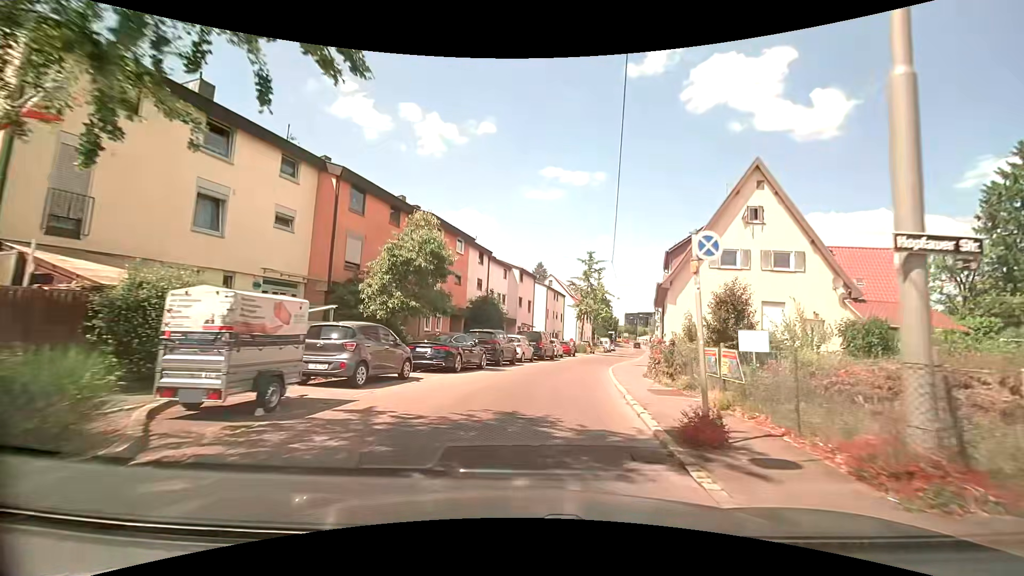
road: tertiary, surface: asphalt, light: Day
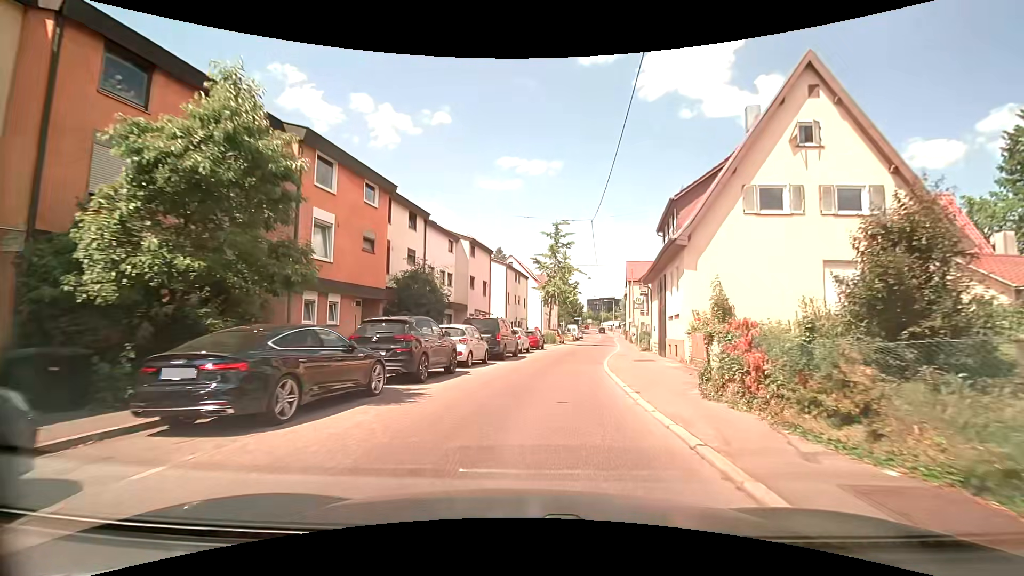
(+0.5, +10.0) m; +5°
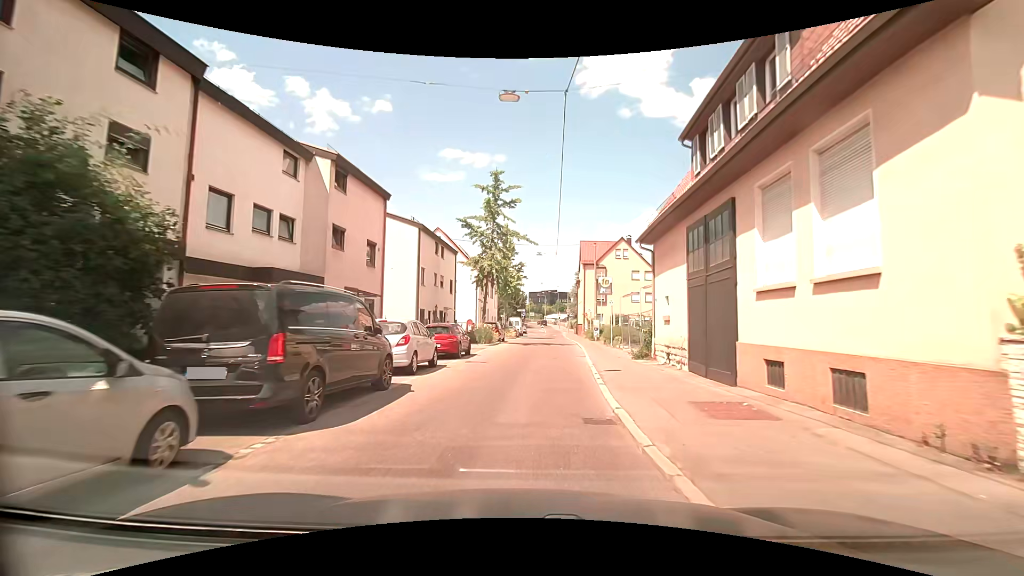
(+1.1, +15.0) m; +7°
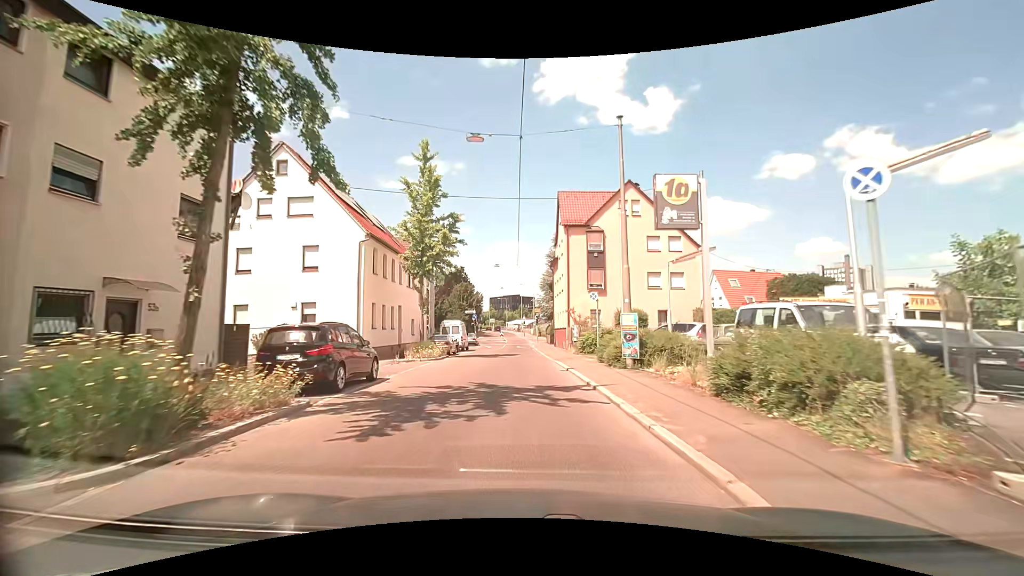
(+1.2, +27.3) m; +4°
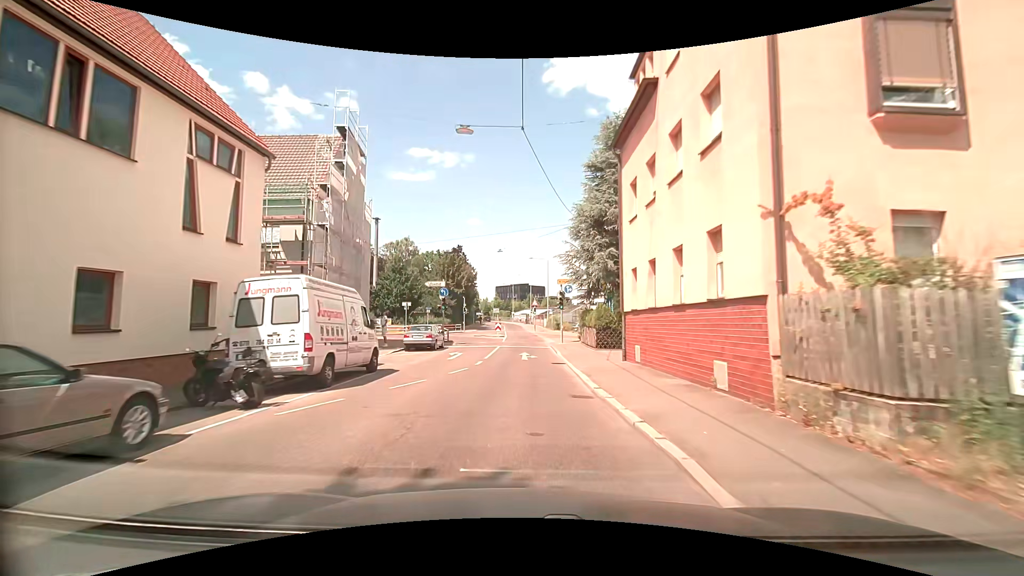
(-0.4, +30.1) m; -2°
(0, +10) (0, +20) (0, +30) (0, +40) (0, +50) (0, +60) (-1, +70) (-1, +80) (-2, +90) (-2, +100) m
